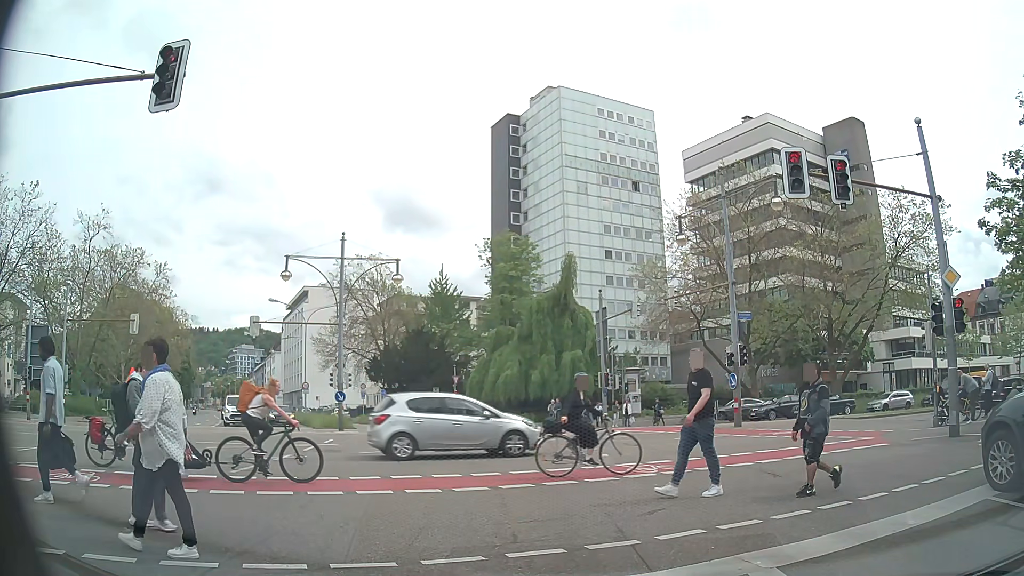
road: secondary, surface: asphalt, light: Day
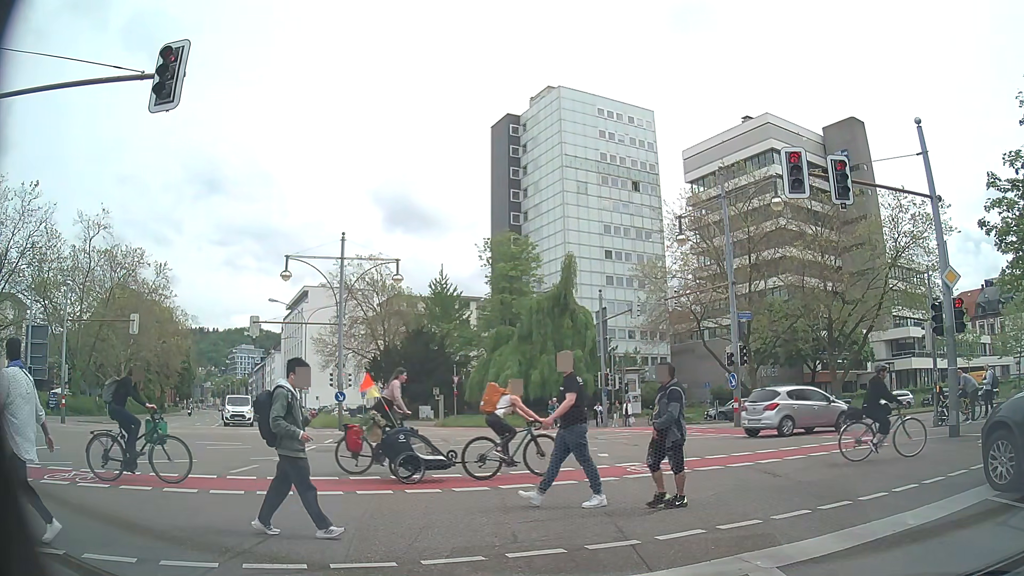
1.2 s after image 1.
(0.0, 0.0) m; 0°
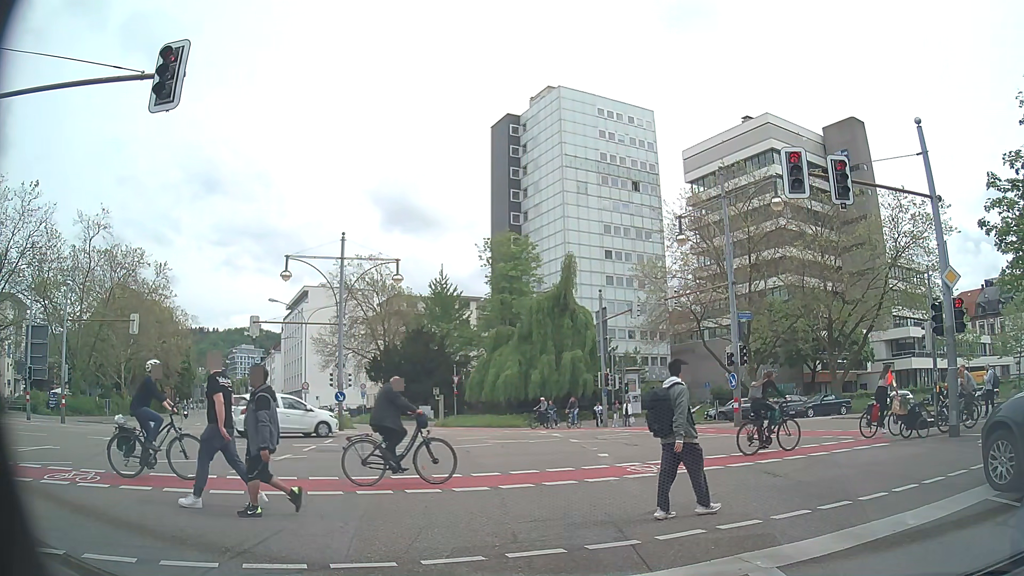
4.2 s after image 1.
(0.0, 0.0) m; 0°
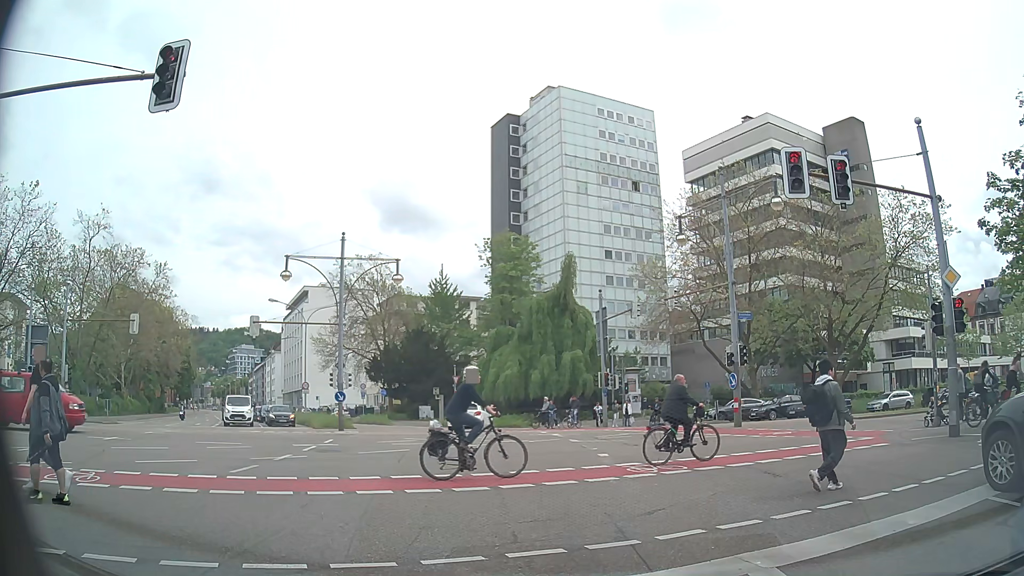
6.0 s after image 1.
(0.0, 0.0) m; 0°
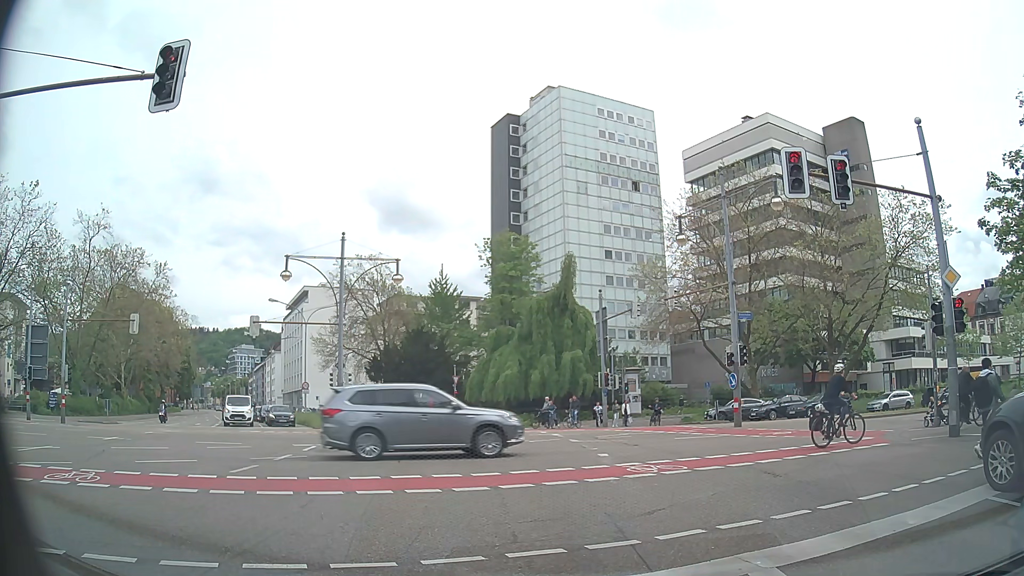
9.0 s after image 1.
(0.0, 0.0) m; 0°
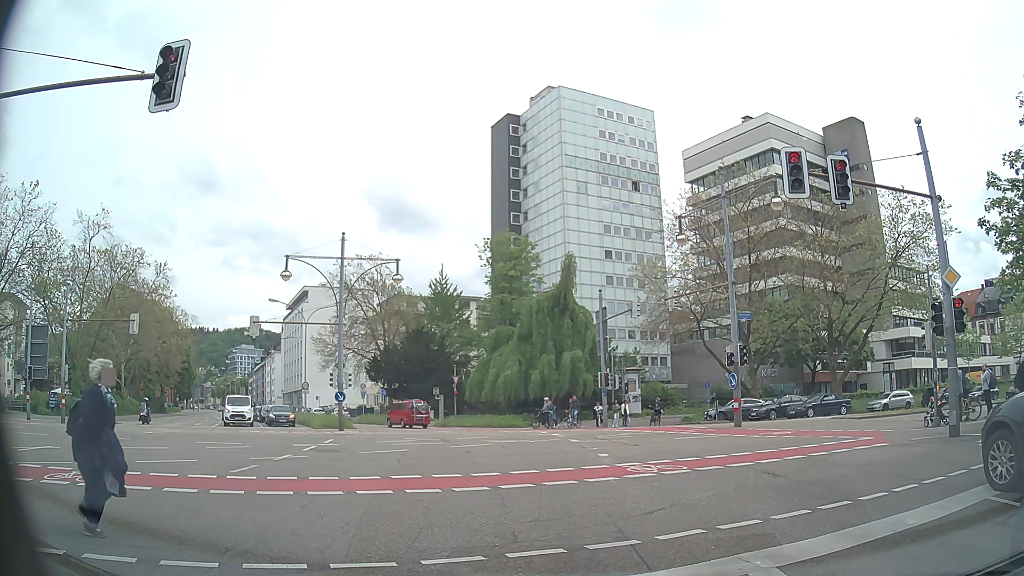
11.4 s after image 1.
(0.0, 0.0) m; 0°
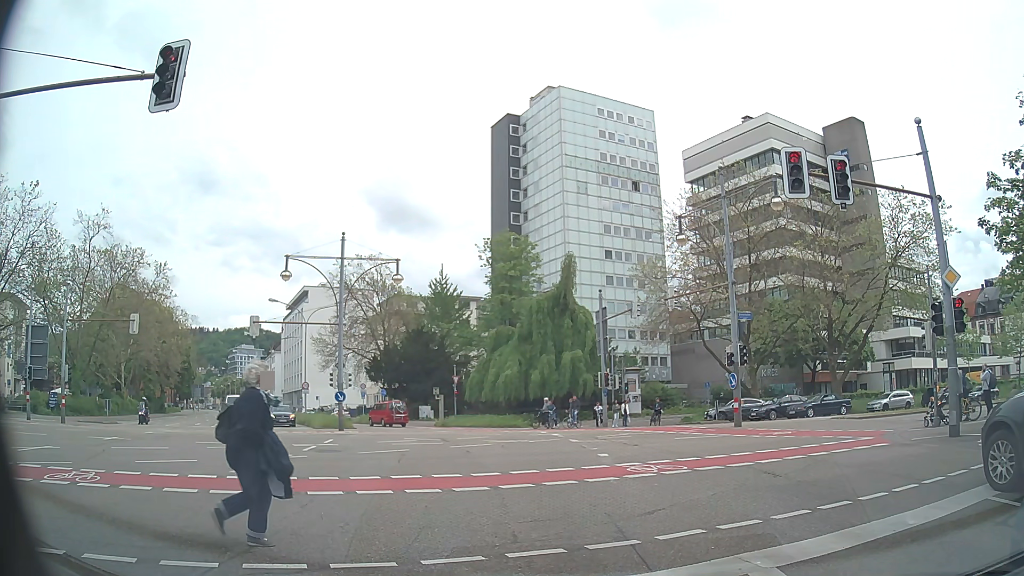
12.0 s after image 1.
(0.0, 0.0) m; 0°
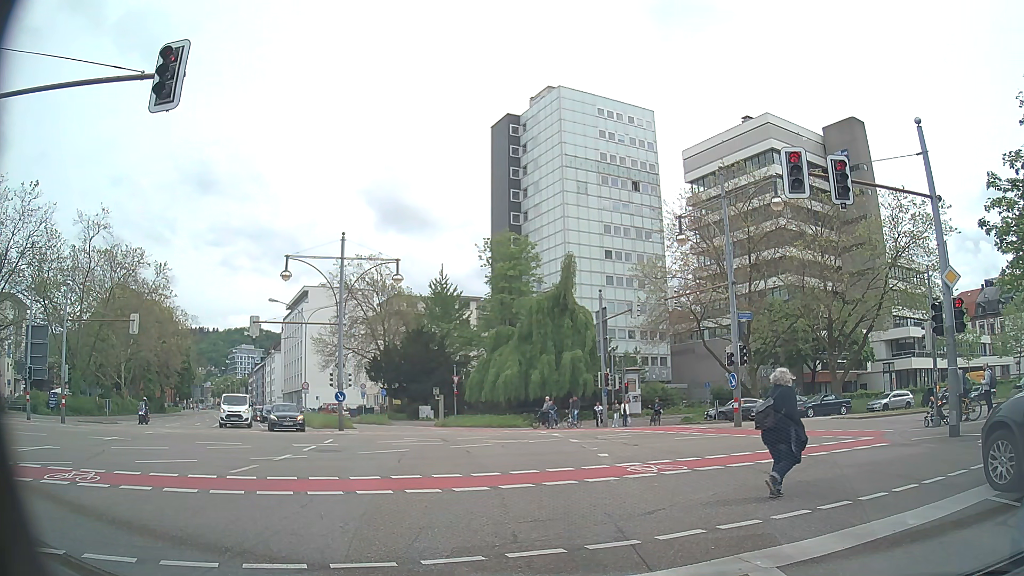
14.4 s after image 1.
(0.0, 0.0) m; 0°
(0, +10) (0, +20) (-2, +30) (-5, +39) (-9, +48) (-14, +57) (-19, +66) (-24, +74) (-29, +83) (-34, +92) m
